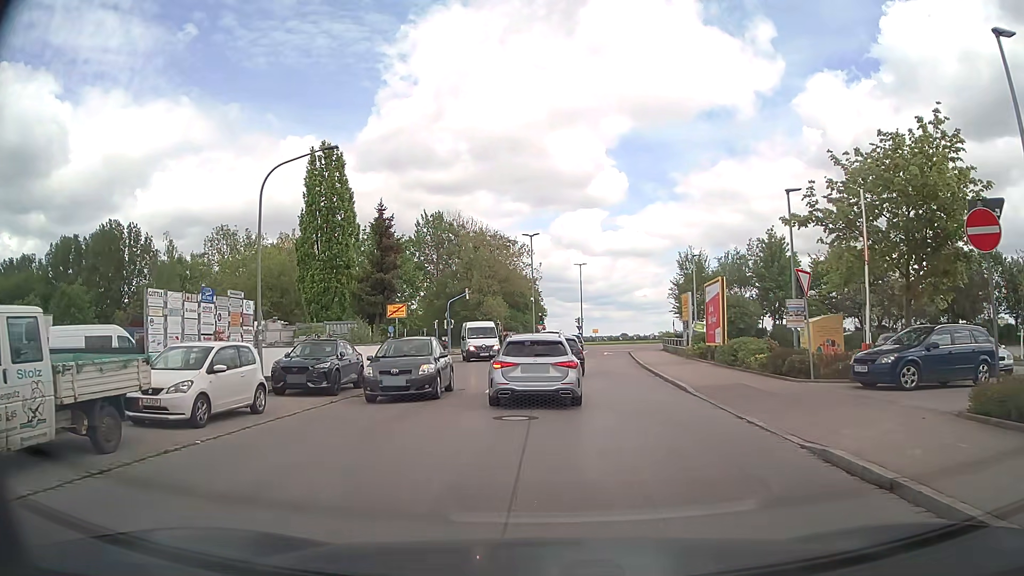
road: residential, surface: asphalt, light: Day
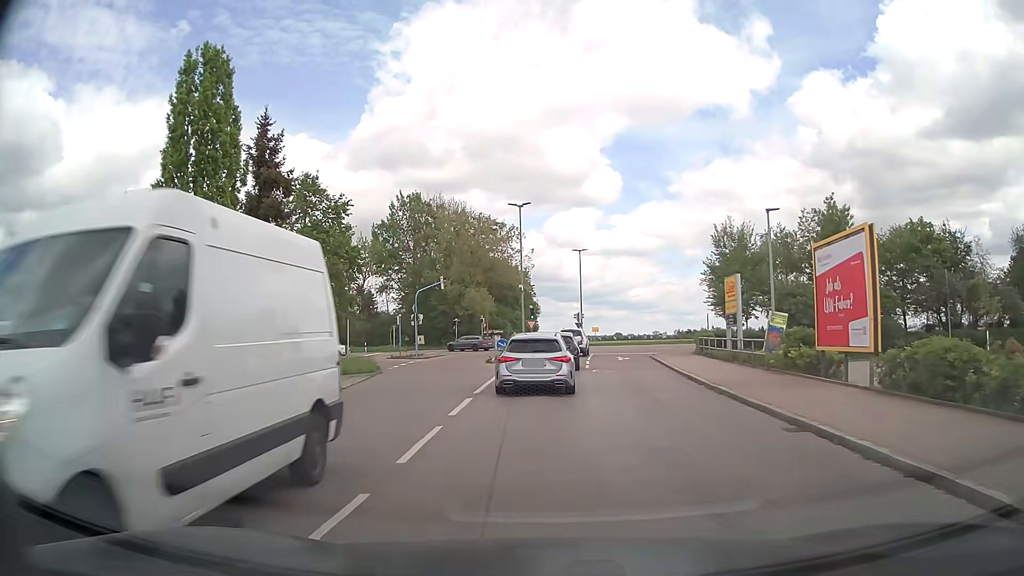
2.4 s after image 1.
(+0.2, +14.5) m; +1°
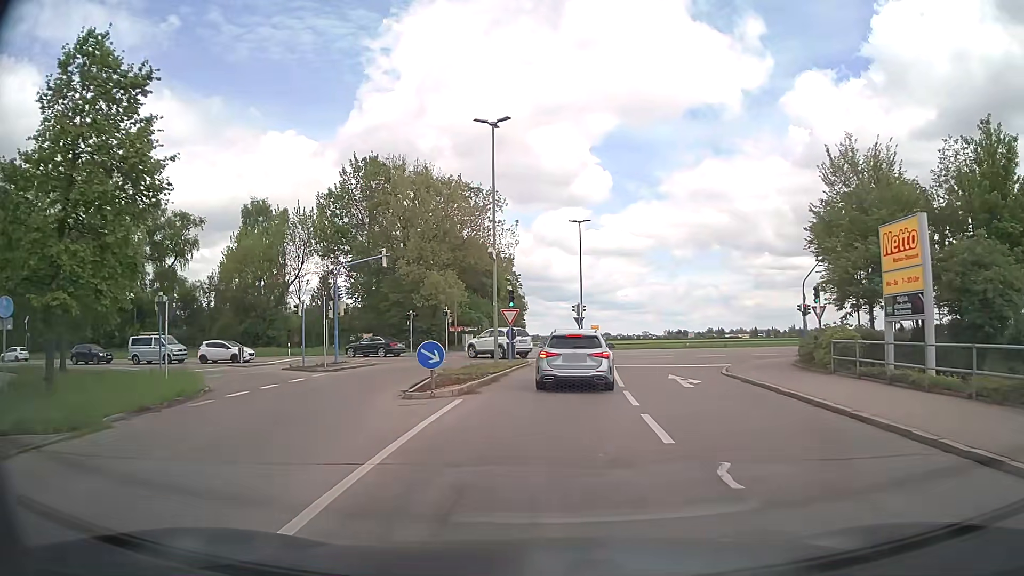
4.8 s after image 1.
(+0.1, +19.5) m; +2°
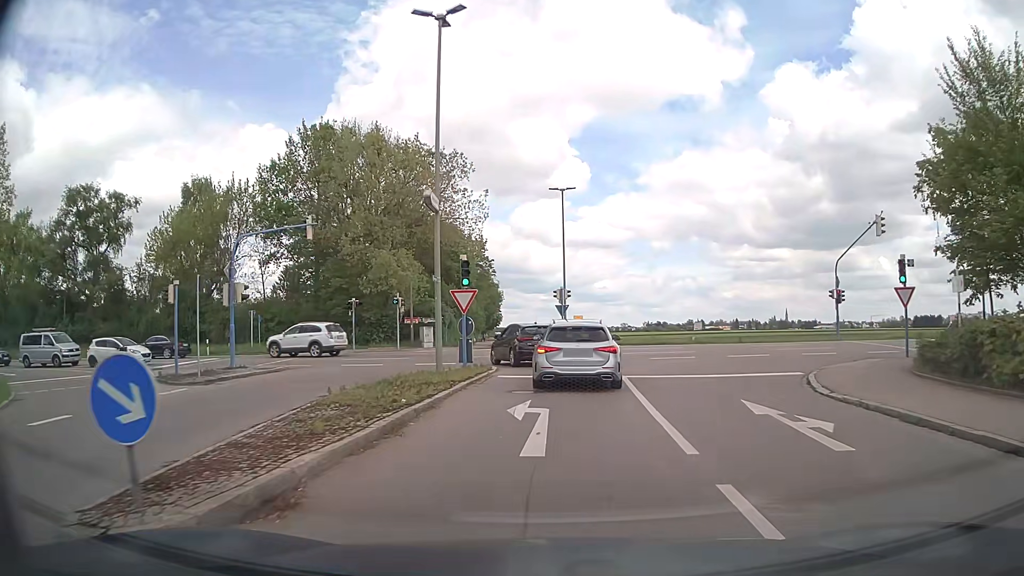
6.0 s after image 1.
(+0.1, +10.2) m; +1°
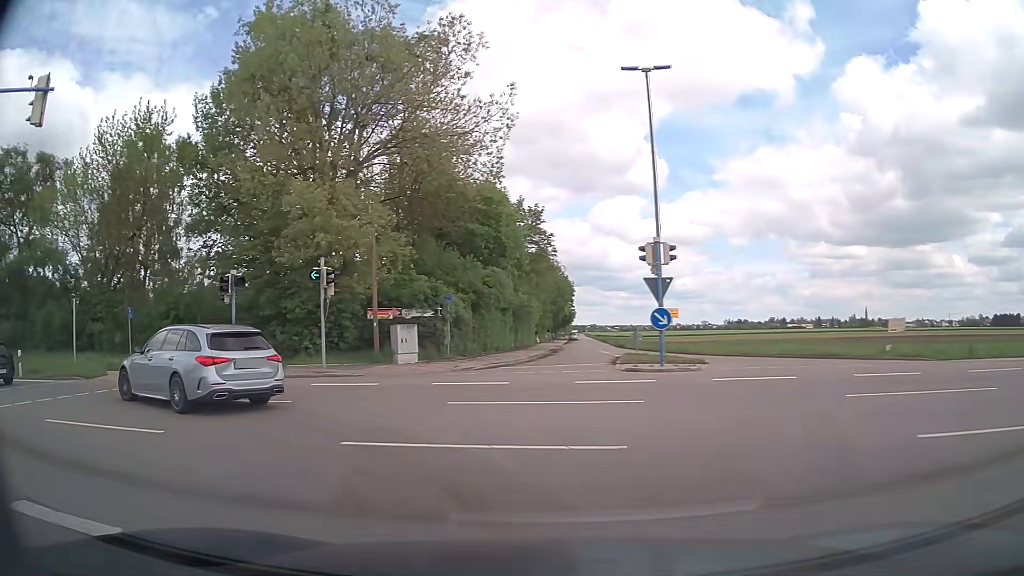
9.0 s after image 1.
(+0.3, +22.1) m; -7°
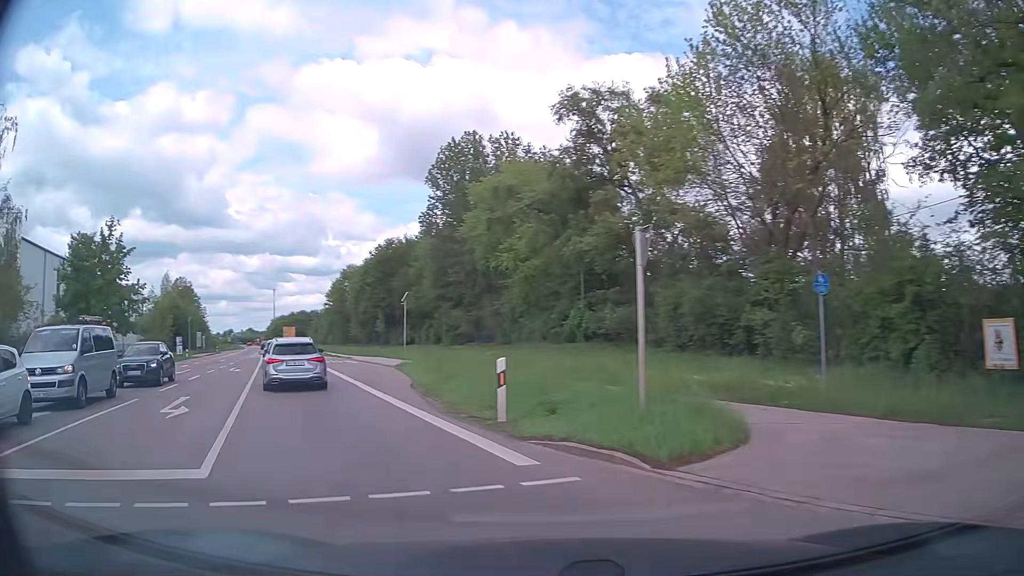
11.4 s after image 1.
(-7.9, +14.2) m; -59°
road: primary
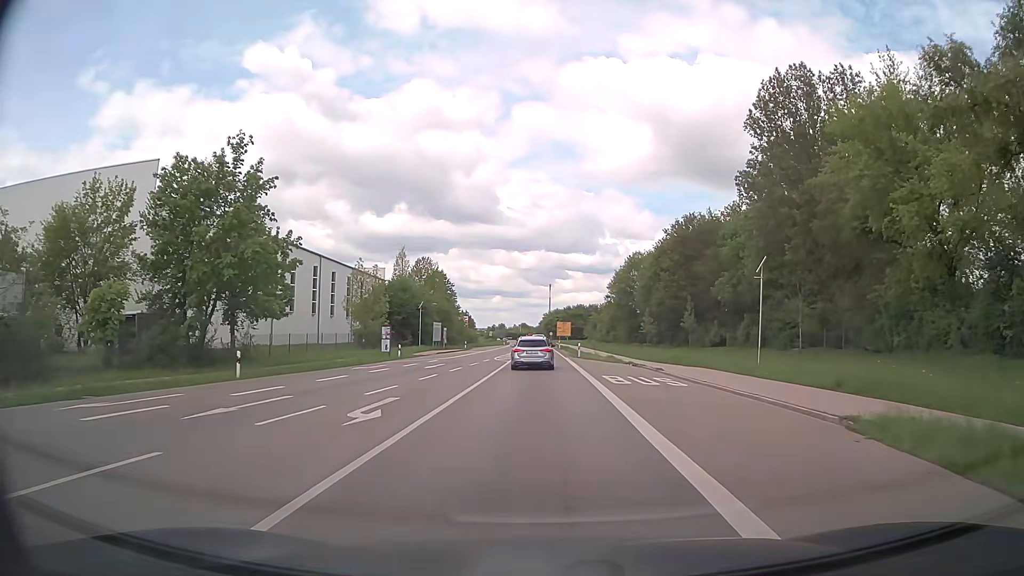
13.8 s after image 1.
(-7.3, +21.9) m; -24°
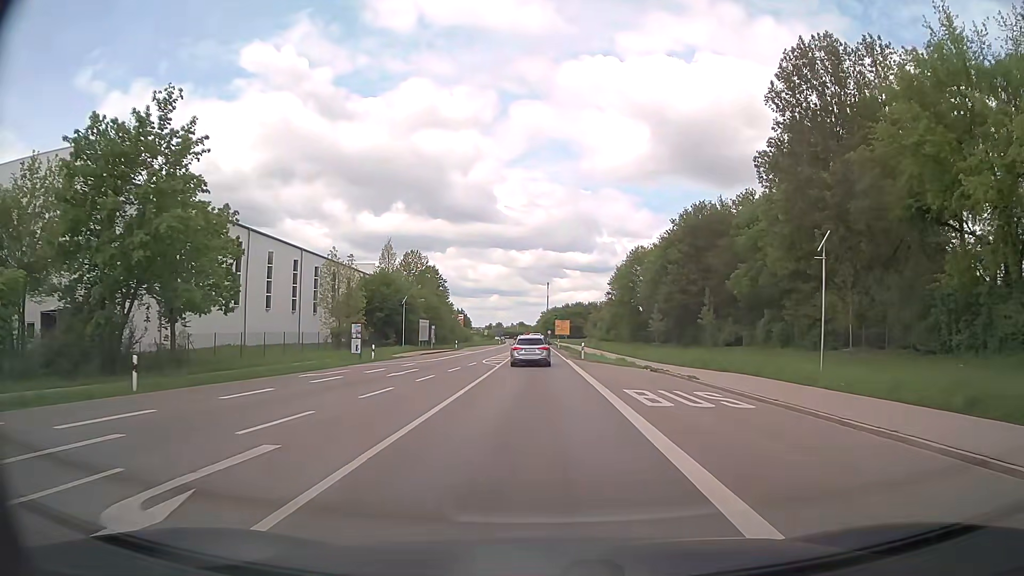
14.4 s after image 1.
(0.0, +7.2) m; 0°
(0, +10) (0, +20) (0, +30) (0, +40) (0, +50) (-1, +60) (-1, +70) (-1, +80) (-1, +90) (-1, +100) m
